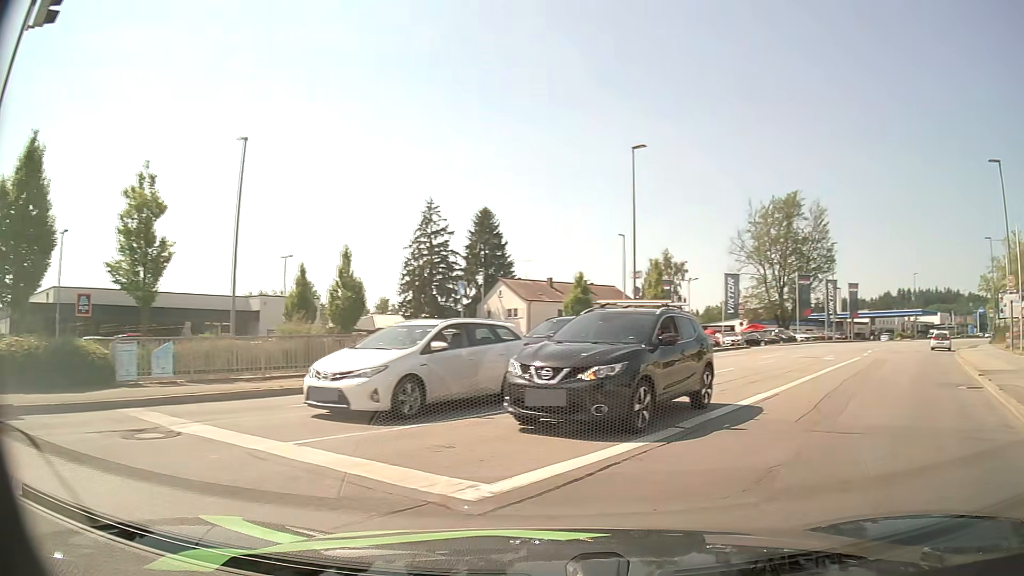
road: tertiary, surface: asphalt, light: Day
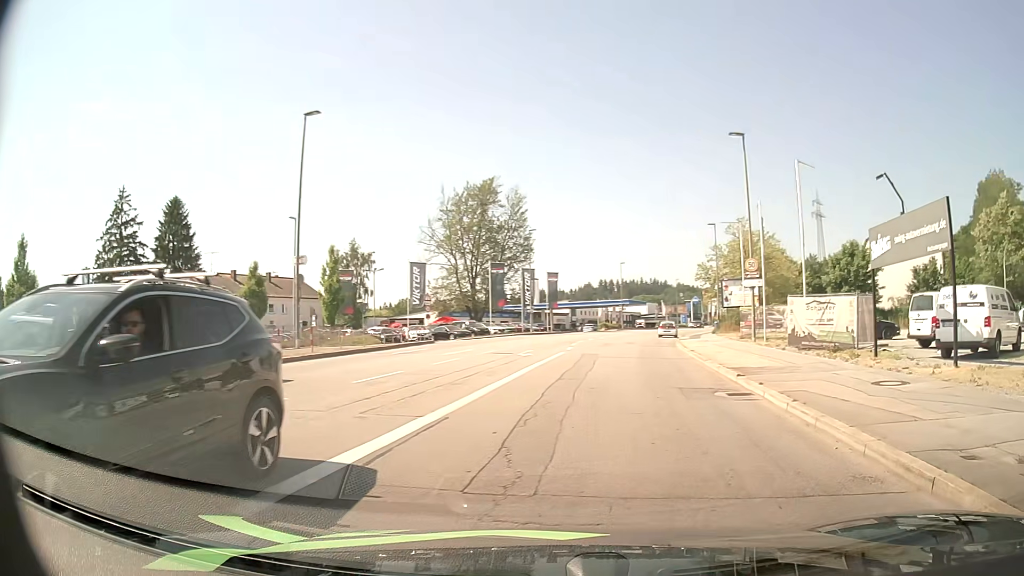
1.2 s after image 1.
(+1.1, +4.4) m; +27°
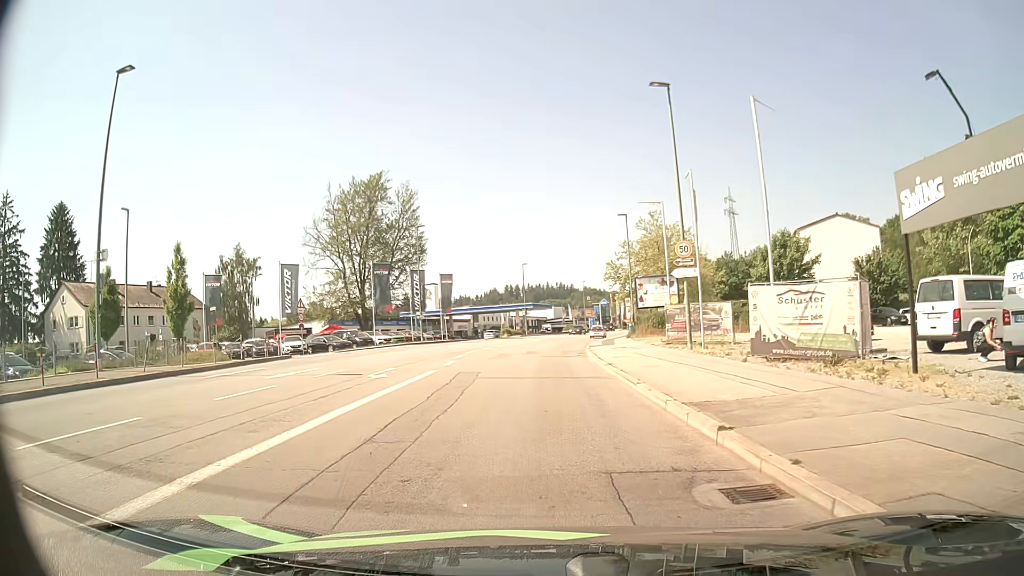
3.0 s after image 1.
(+1.0, +7.6) m; +7°
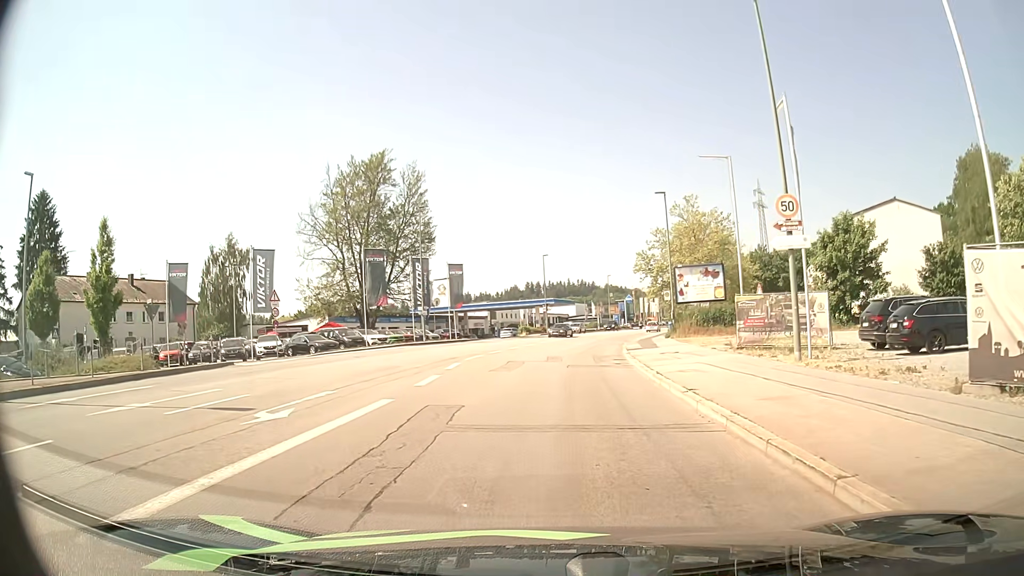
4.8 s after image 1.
(-0.2, +8.8) m; -2°
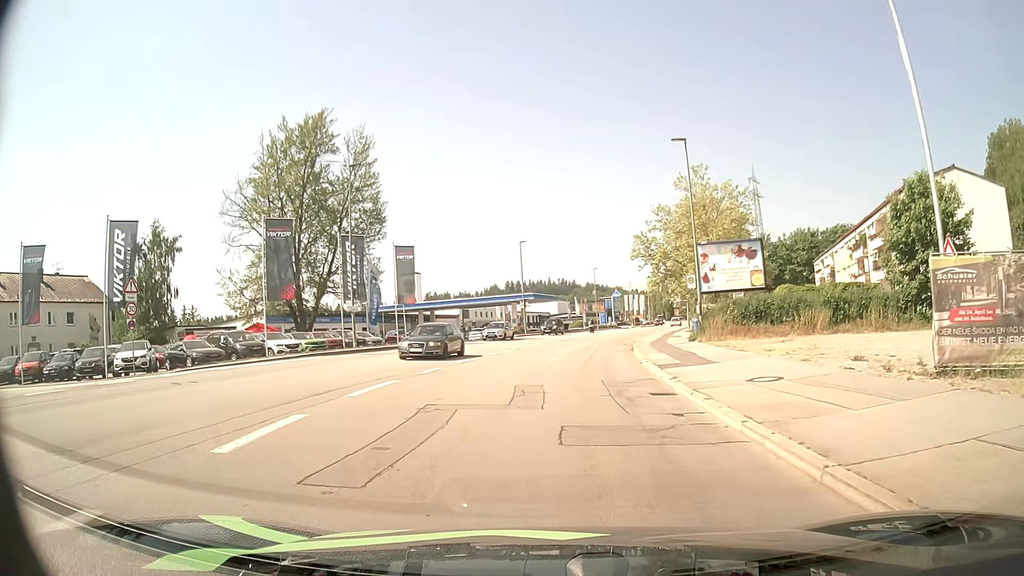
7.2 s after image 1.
(+0.2, +14.1) m; +2°
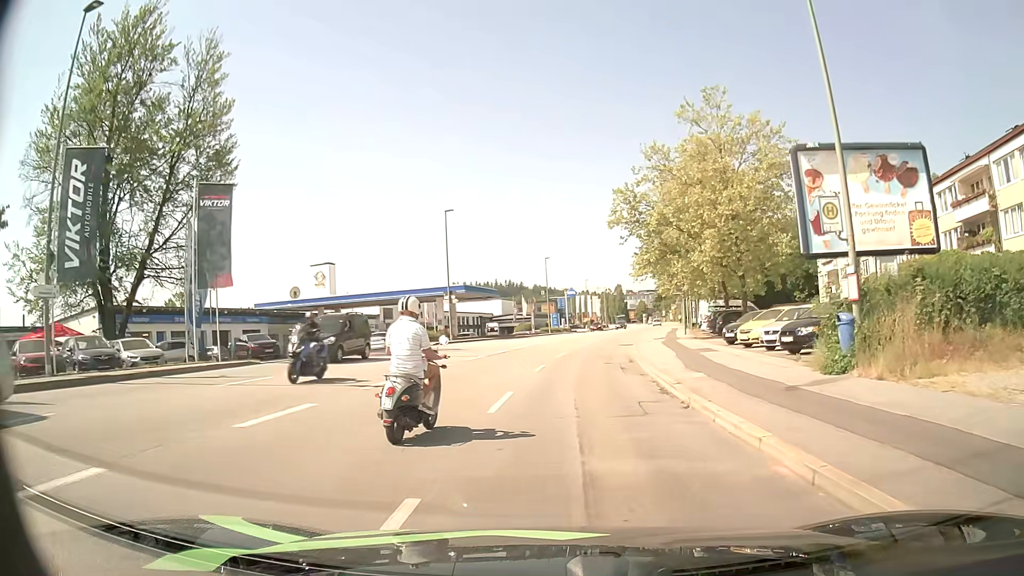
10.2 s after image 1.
(+0.7, +22.1) m; +4°
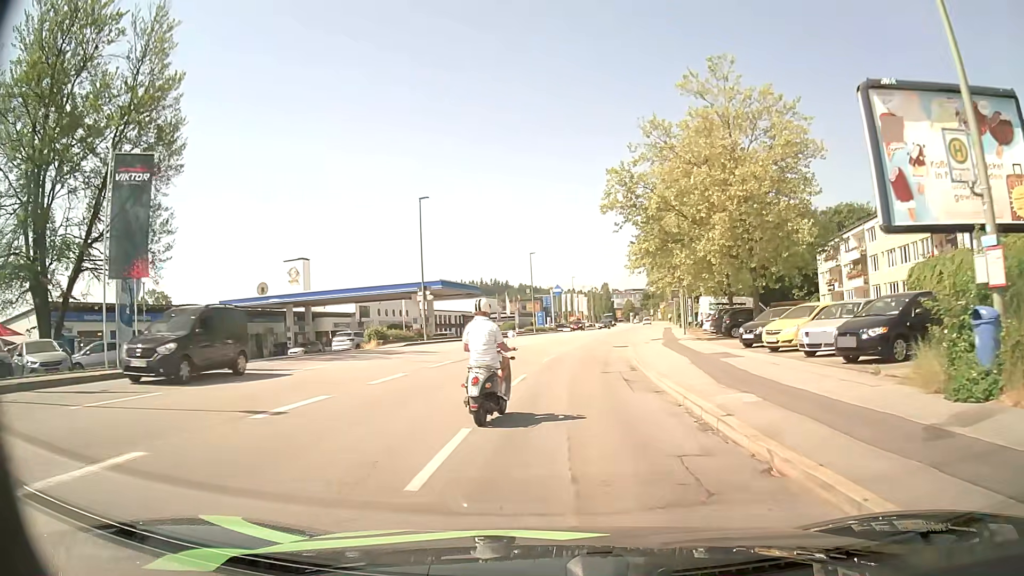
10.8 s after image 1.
(+0.1, +5.0) m; +1°
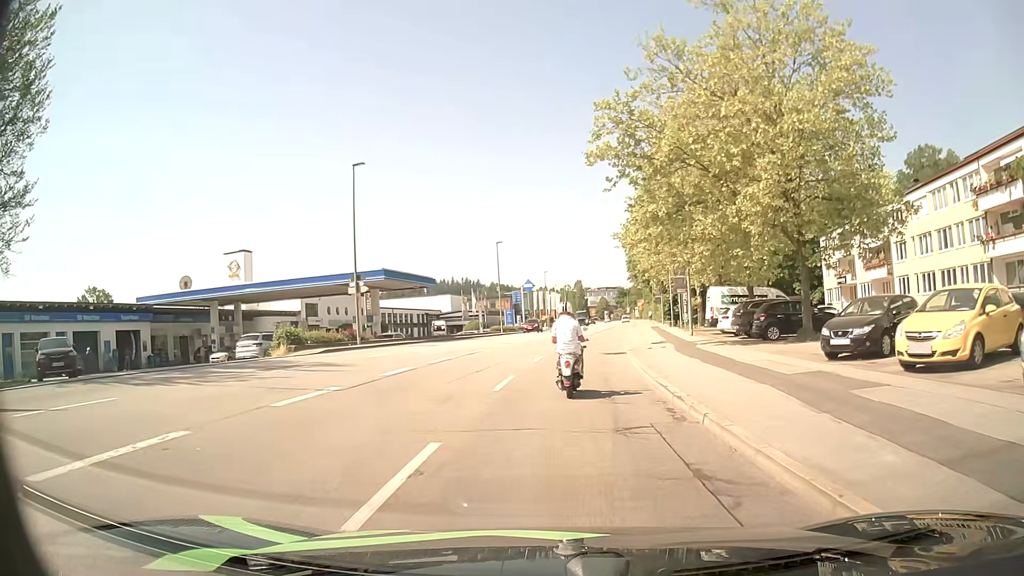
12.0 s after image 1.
(+0.3, +10.5) m; +2°
(0, +10) (+1, +20) (+2, +30) (+3, +40) (+4, +50) (+5, +60) (+7, +70) (+8, +79) (+10, +89) (+11, +99) m
